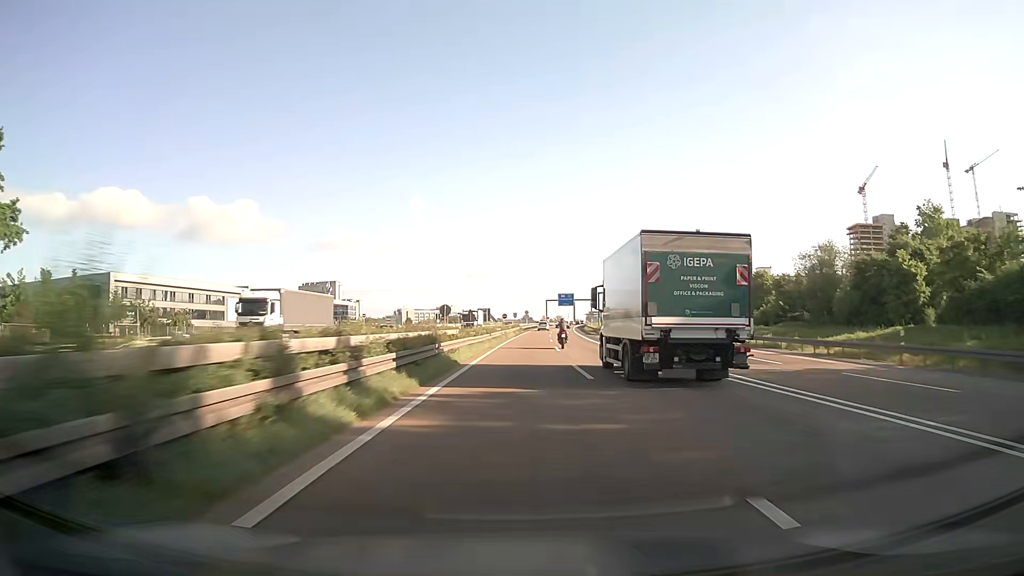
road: motorway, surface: asphalt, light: Day
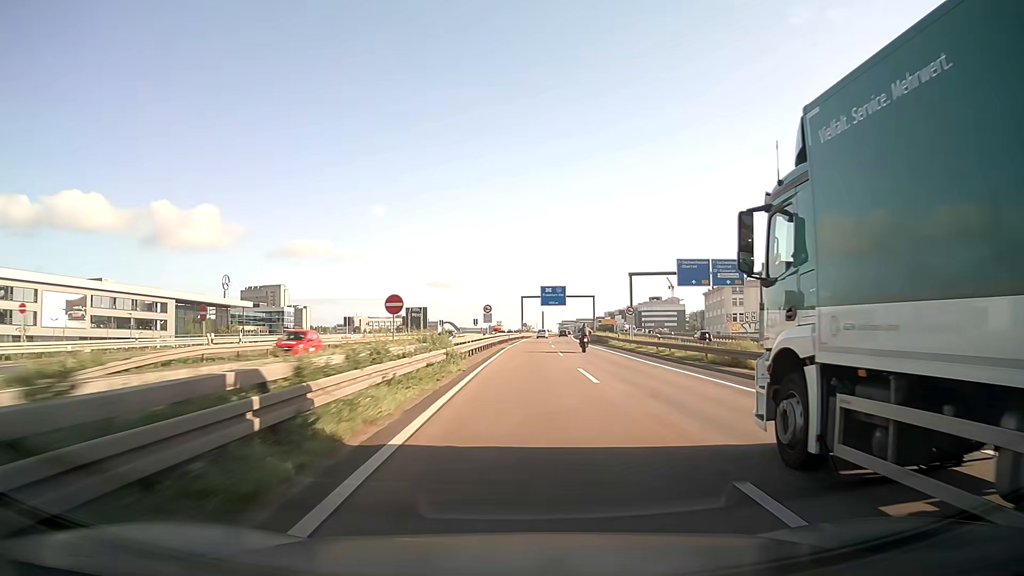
(+1.5, +71.9) m; +3°
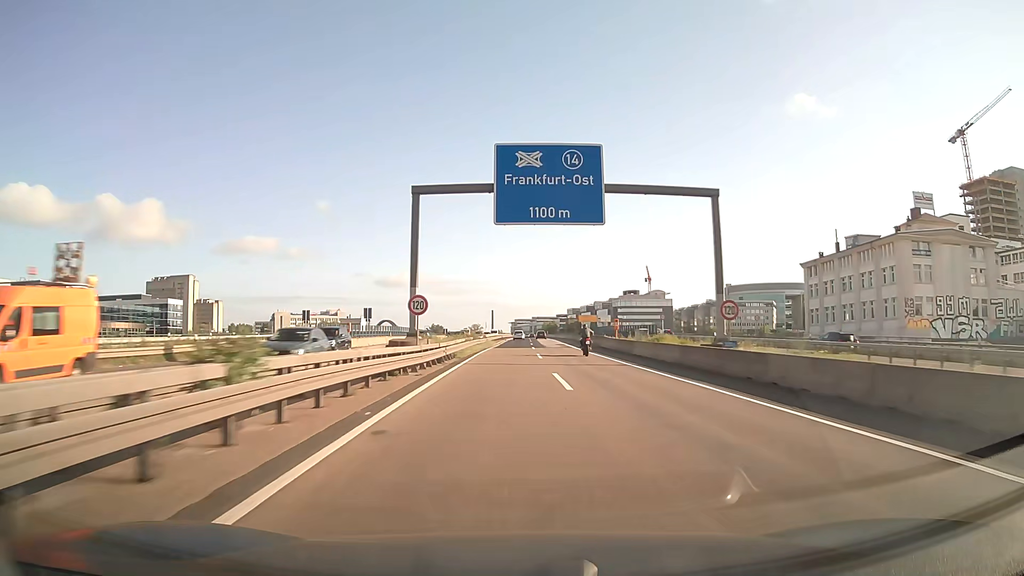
(+3.0, +93.0) m; +4°
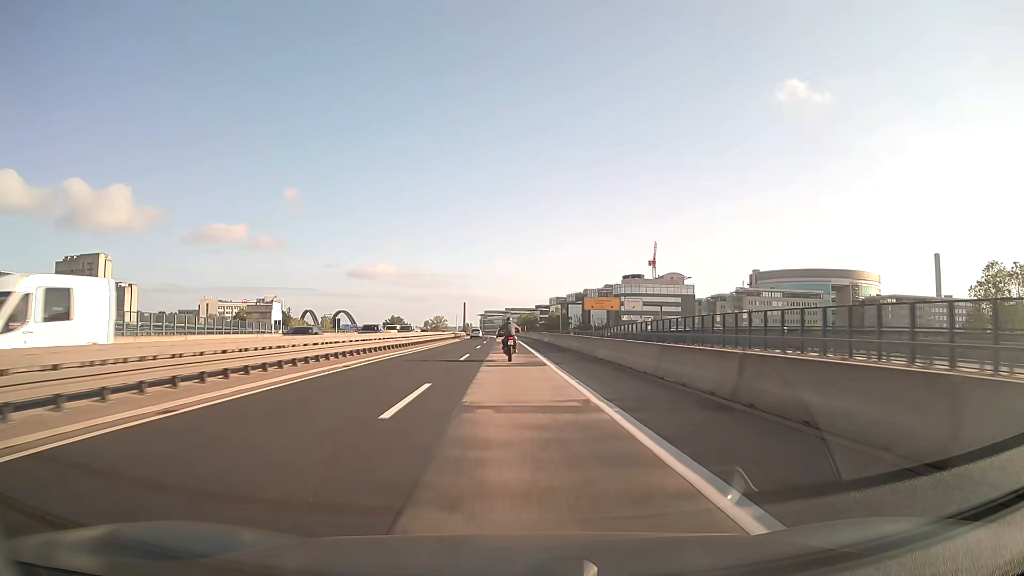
(+4.1, +95.2) m; +3°
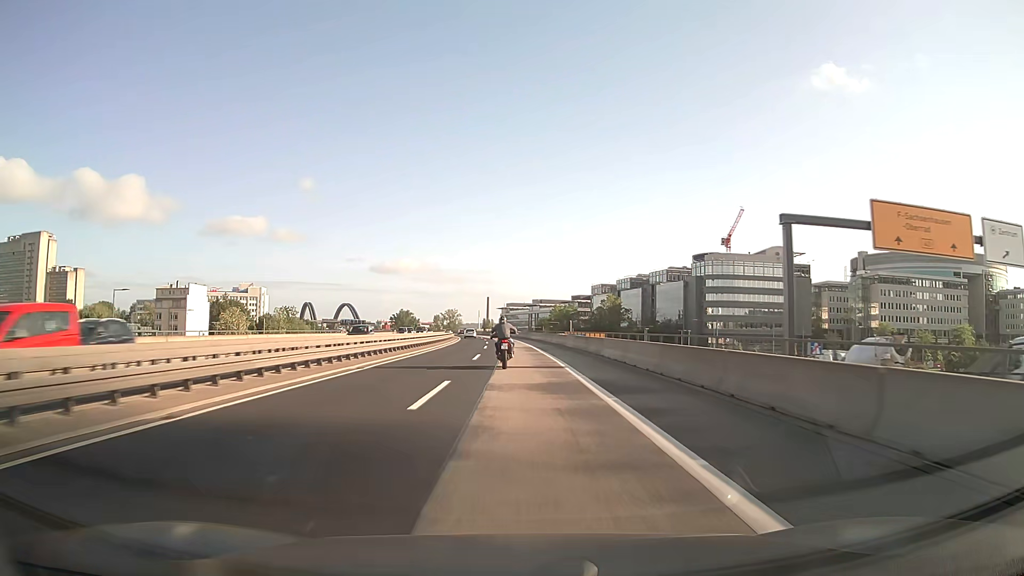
(-2.0, +88.0) m; -2°
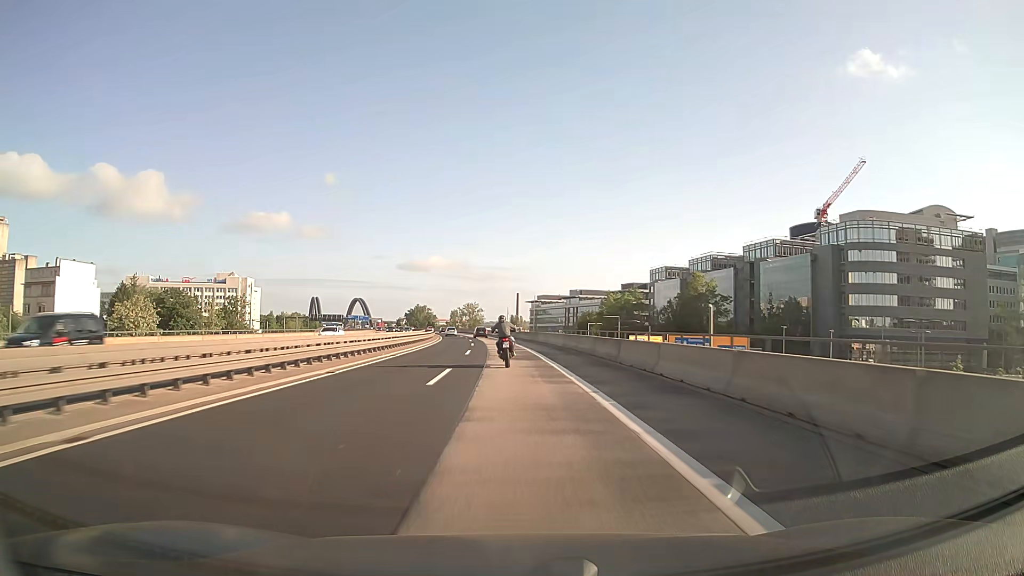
(-1.0, +67.1) m; -2°
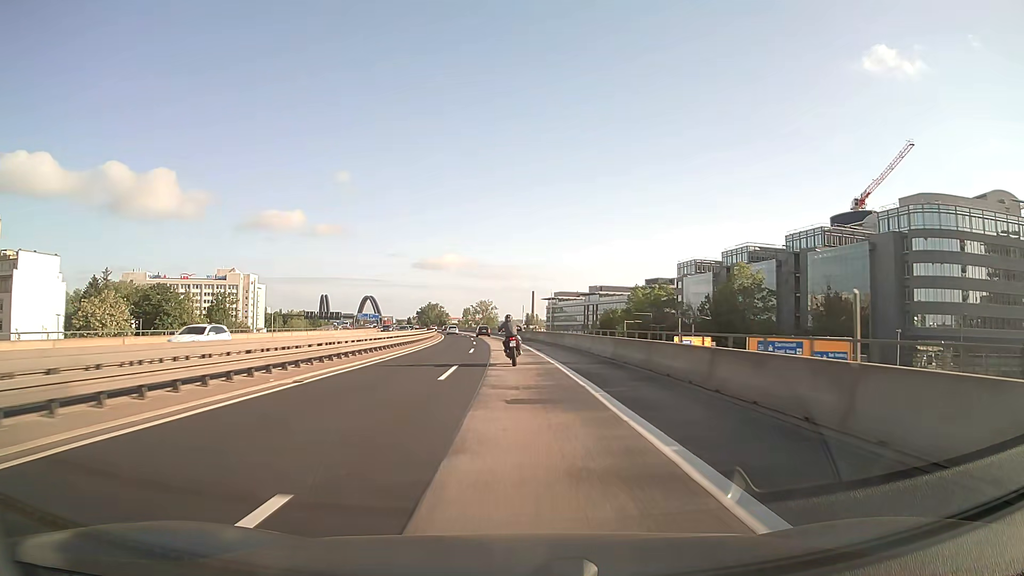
(-0.2, +16.4) m; -1°
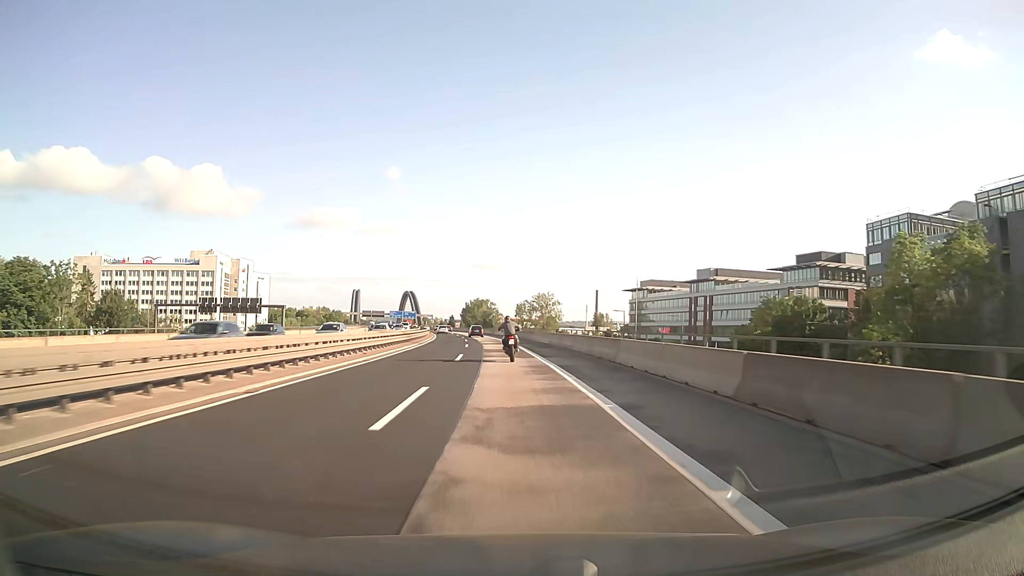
(-3.6, +80.2) m; -5°
(0, +10) (0, +20) (-1, +30) (-1, +40) (-2, +50) (-2, +60) (-3, +70) (-4, +80) (-6, +90) (-7, +100) m
